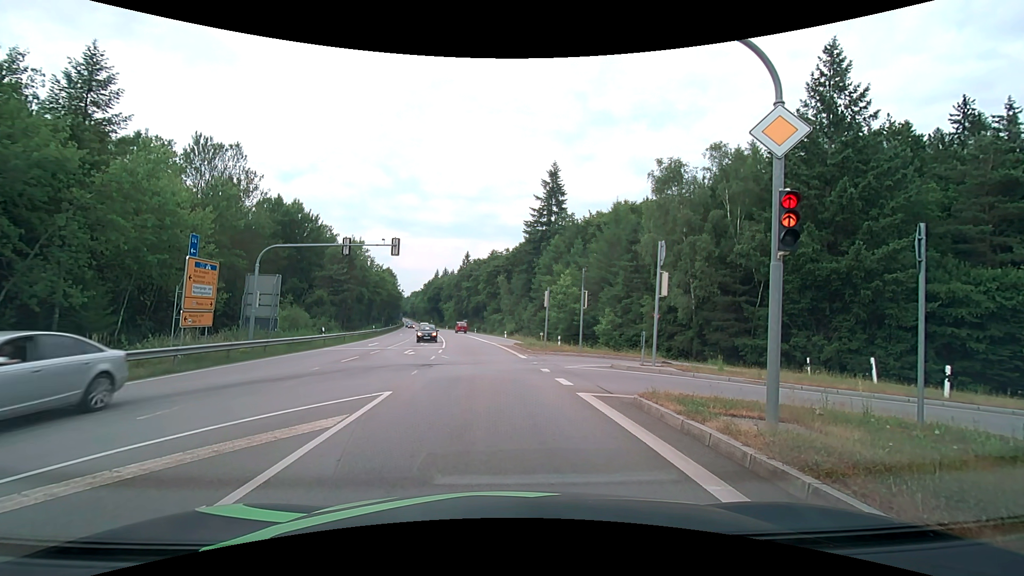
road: secondary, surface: asphalt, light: Day
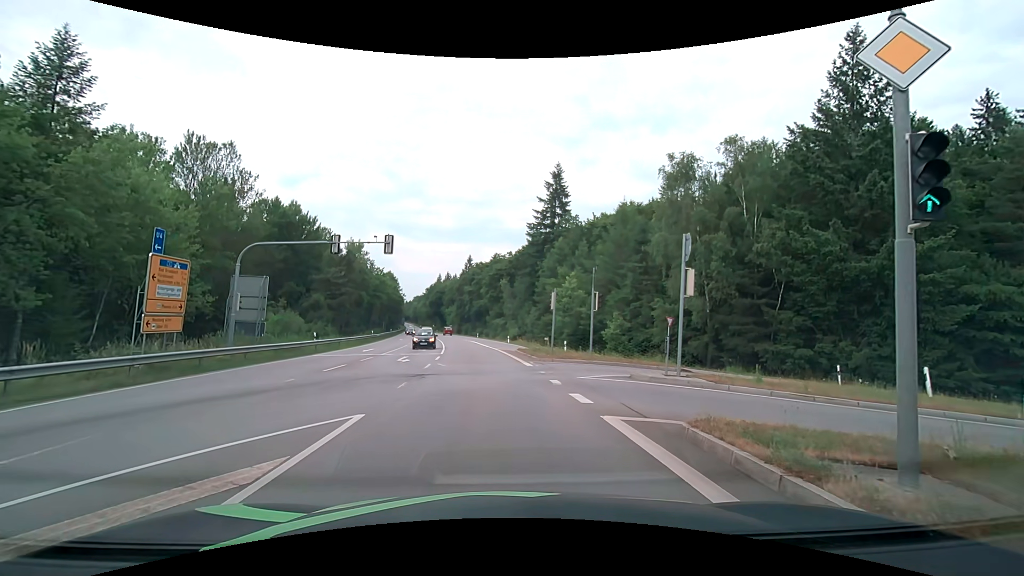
(+0.1, +2.5) m; +2°
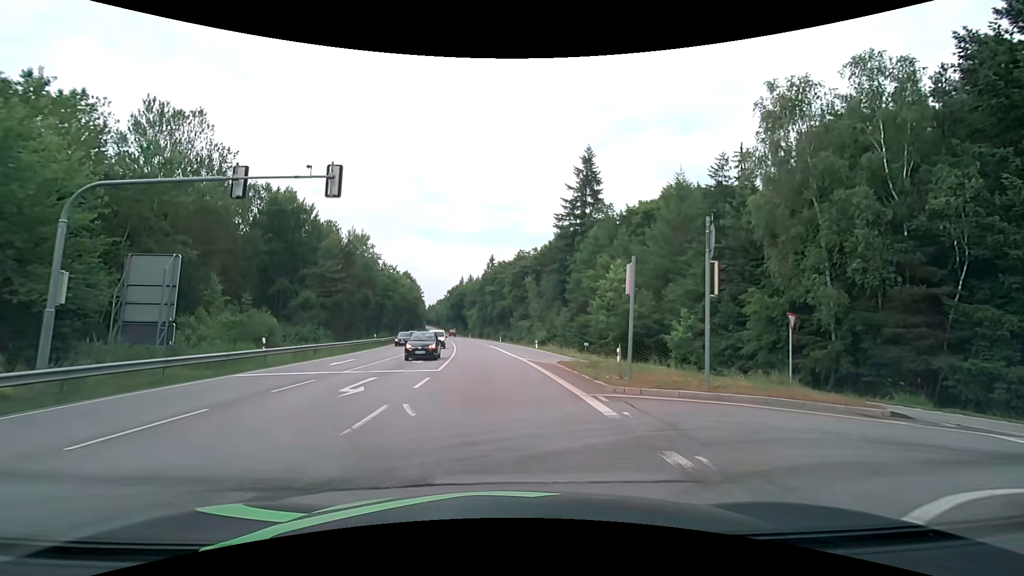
(-0.2, +11.9) m; -2°
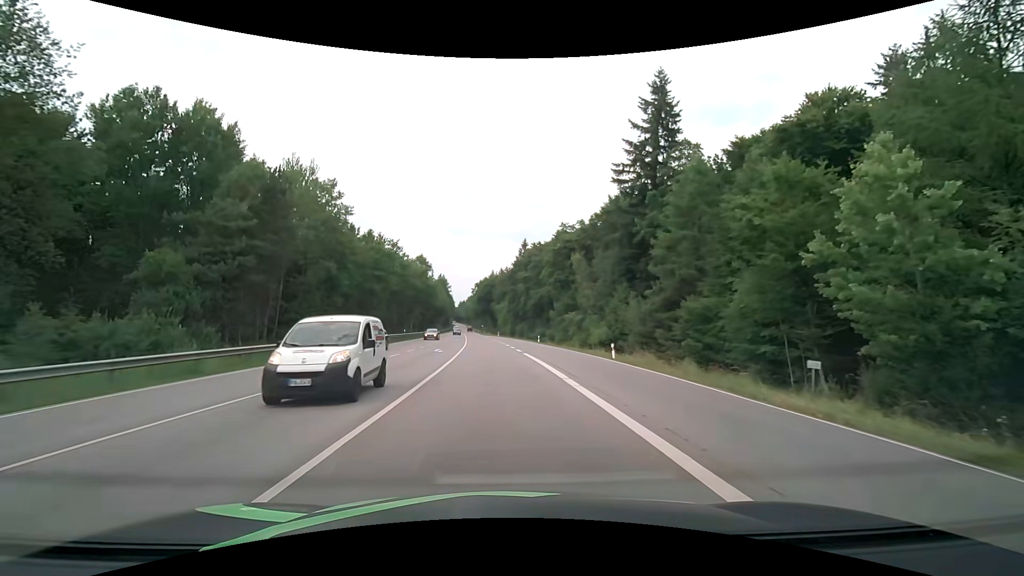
(-1.0, +28.0) m; -4°
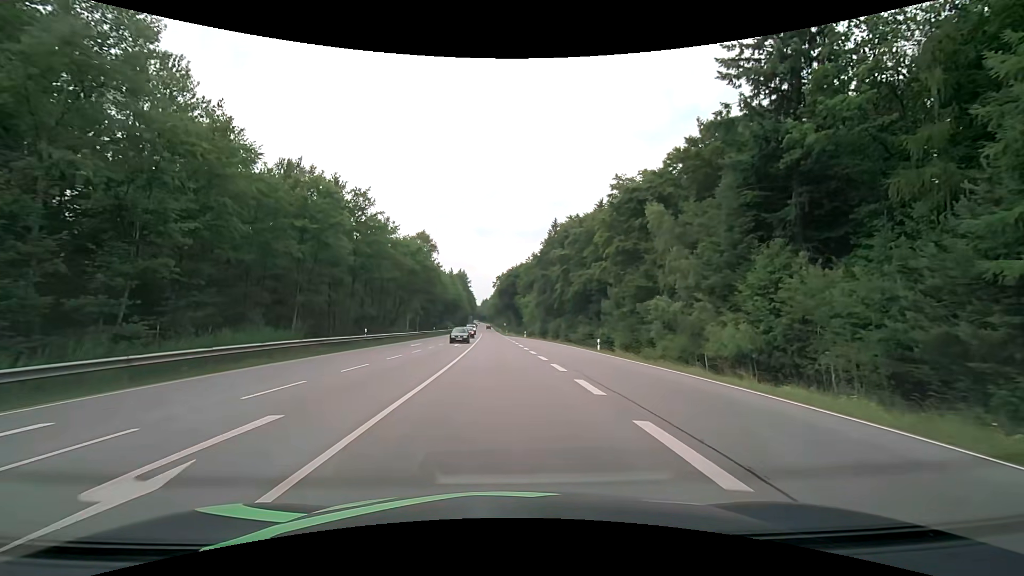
(-0.9, +28.7) m; -3°
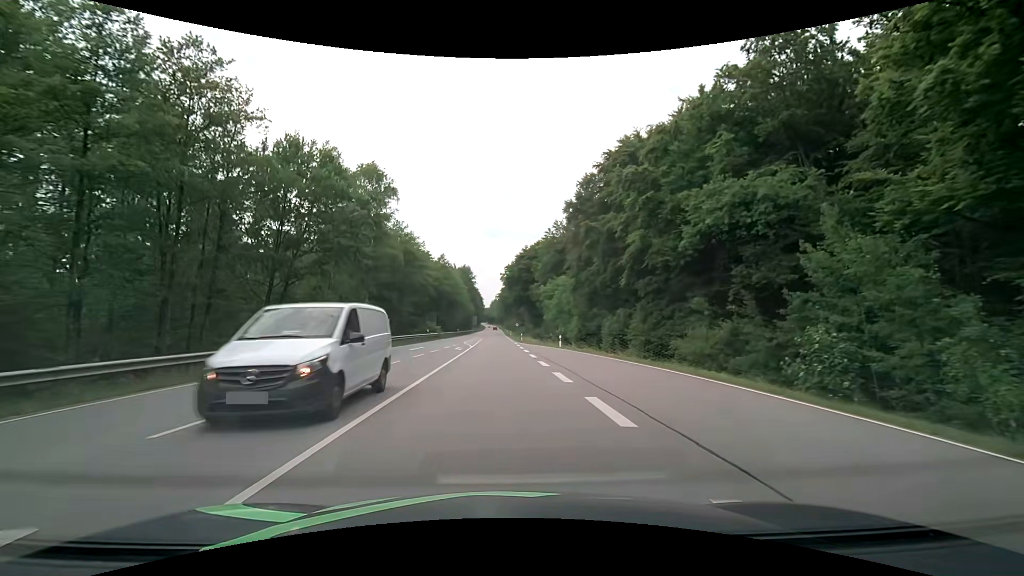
(-0.6, +39.6) m; -1°
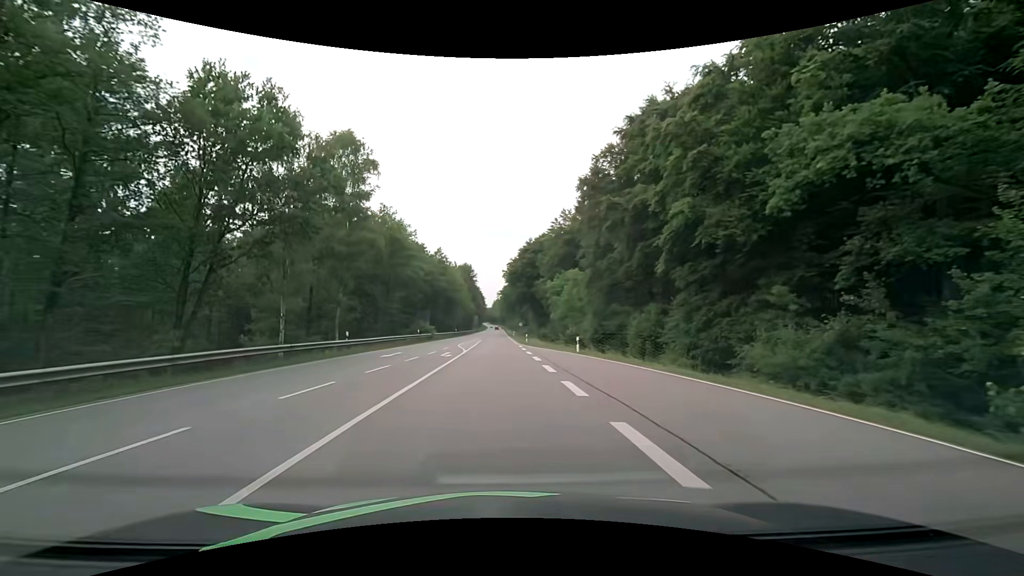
(0.0, +8.6) m; 0°
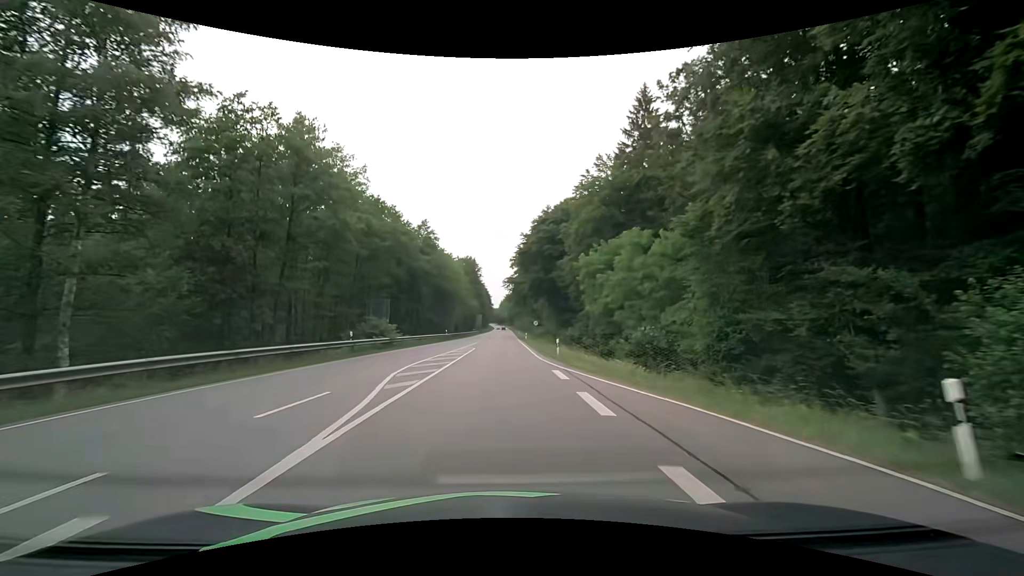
(-0.2, +26.4) m; -1°
(0, +10) (0, +20) (0, +30) (0, +40) (0, +50) (0, +60) (0, +70) (0, +80) (0, +90) (0, +100) m
